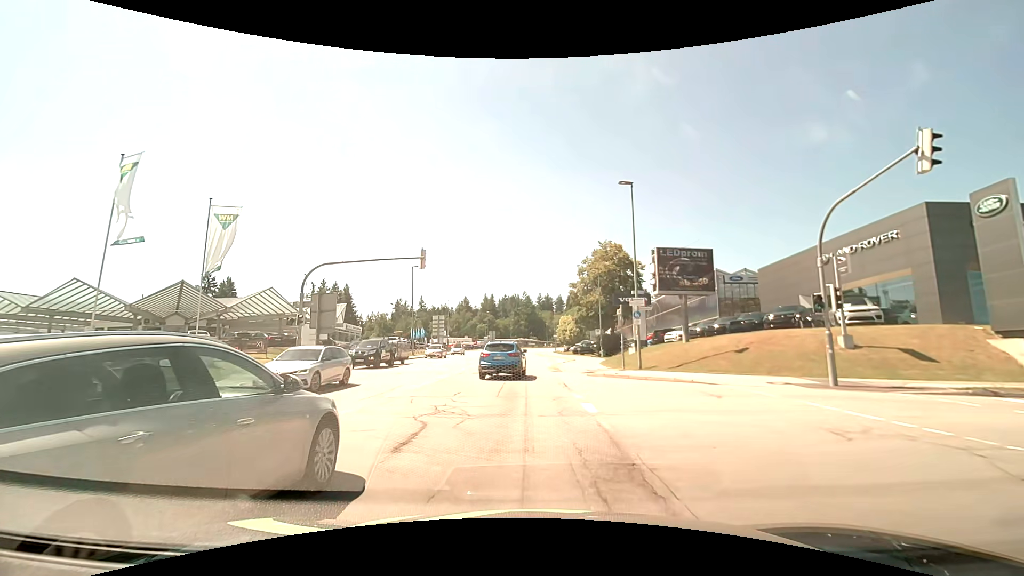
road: tertiary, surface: asphalt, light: Day
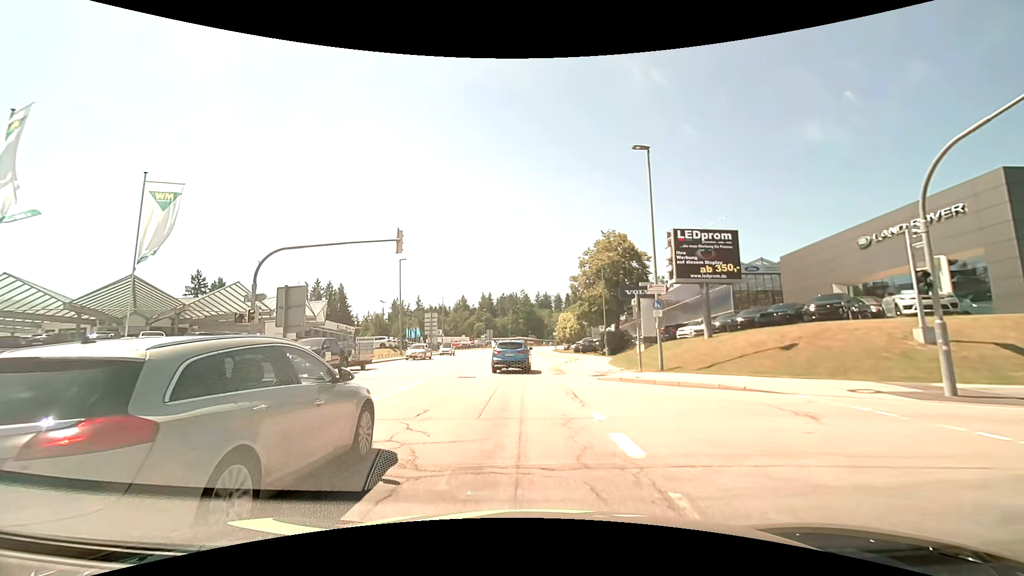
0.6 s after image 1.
(0.0, +4.7) m; 0°
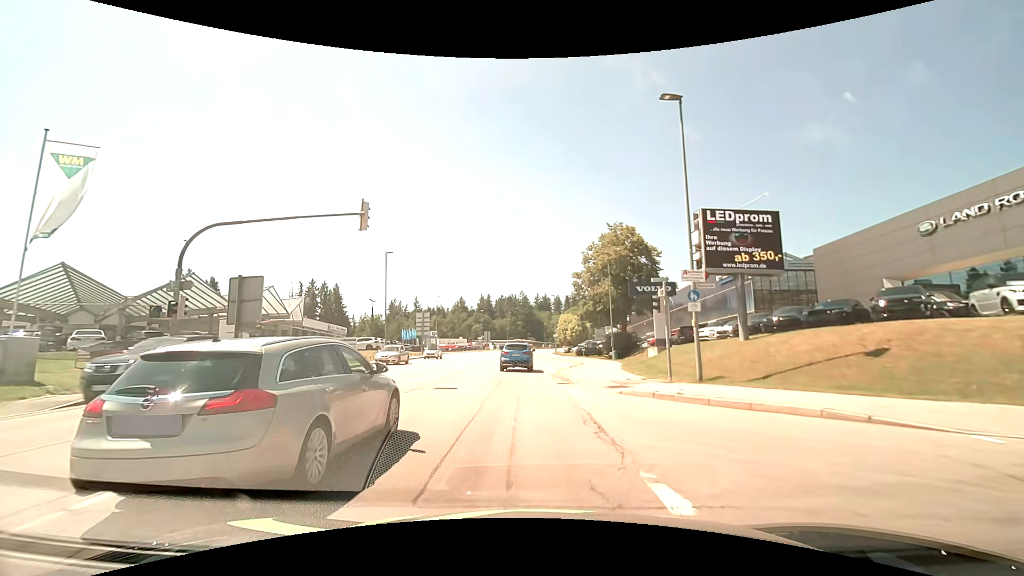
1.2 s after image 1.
(0.0, +5.1) m; -1°
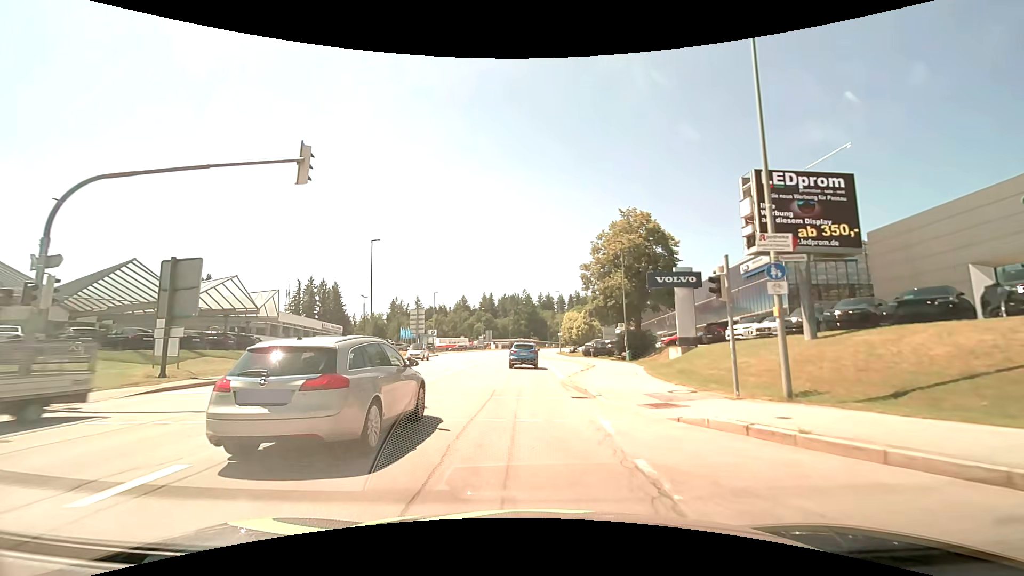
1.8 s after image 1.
(+0.1, +5.4) m; +1°
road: secondary
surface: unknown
